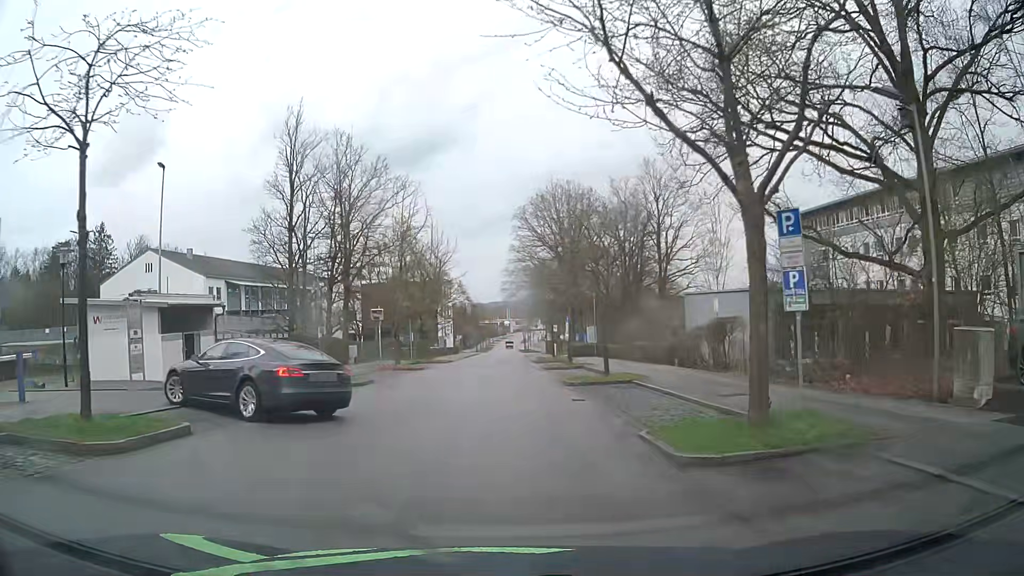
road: residential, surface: asphalt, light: Day
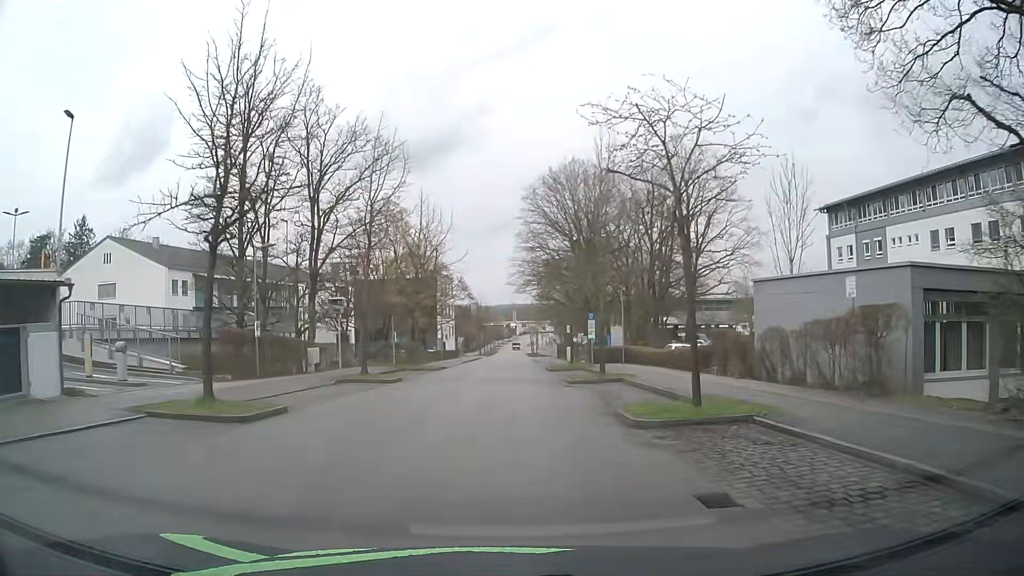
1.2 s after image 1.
(-0.1, +10.4) m; -2°
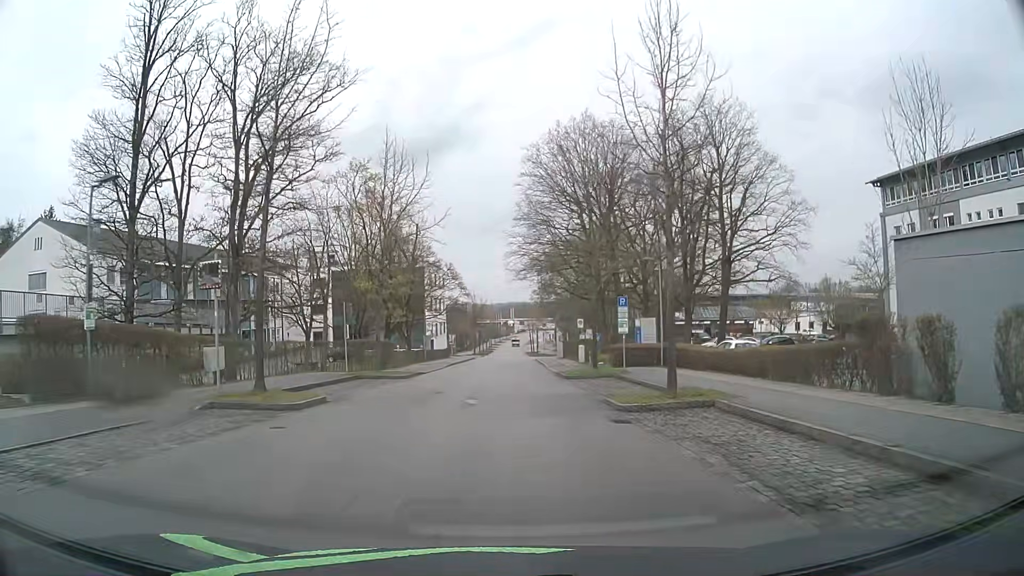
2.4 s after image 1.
(+0.2, +11.7) m; +2°
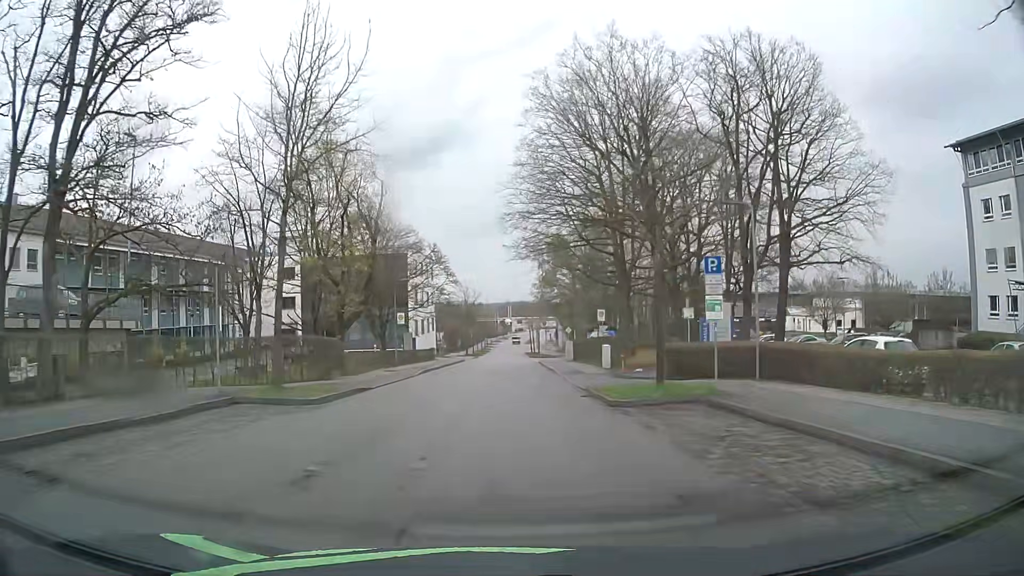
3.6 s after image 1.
(0.0, +13.1) m; 0°
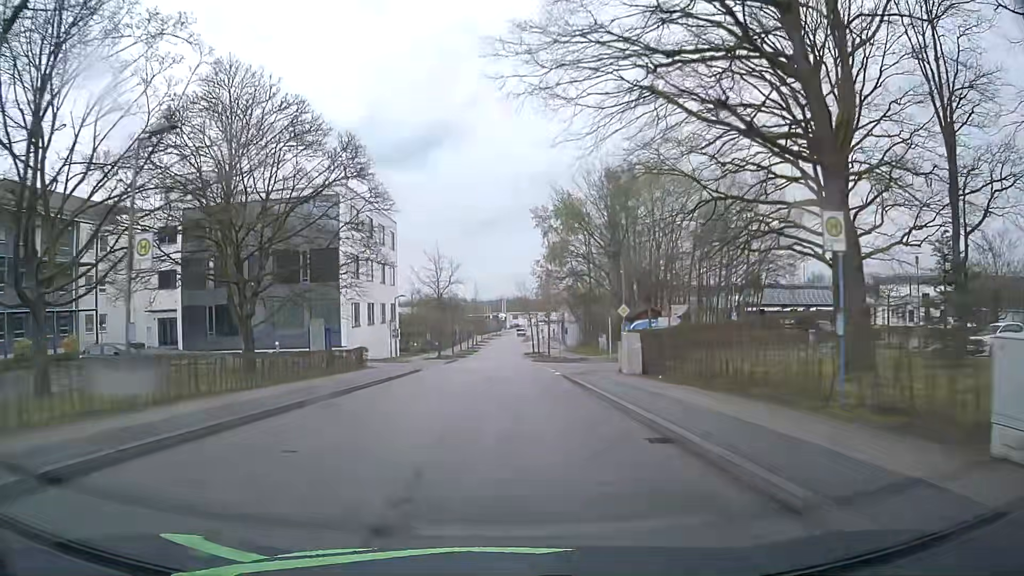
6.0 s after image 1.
(0.0, +29.6) m; -1°
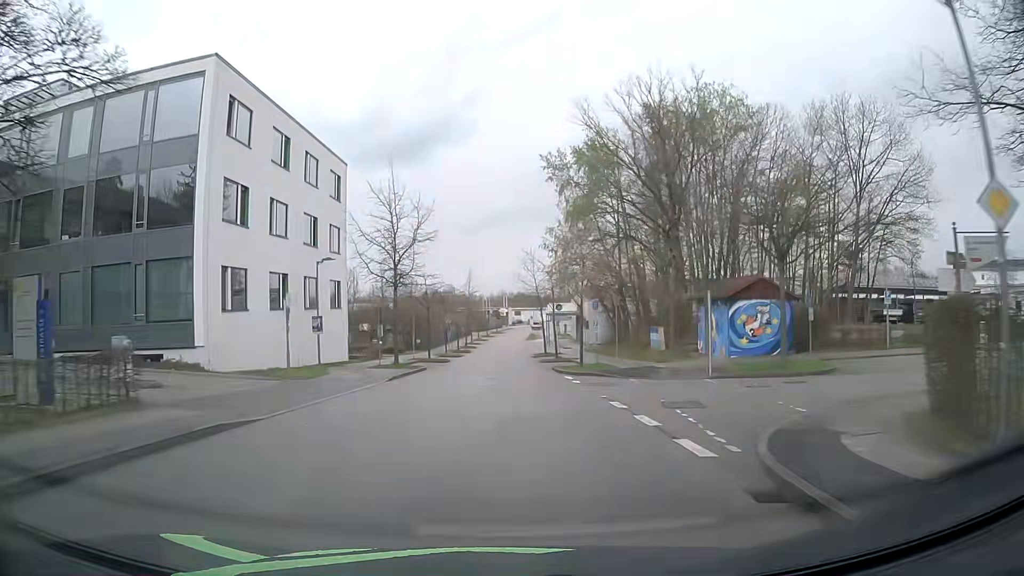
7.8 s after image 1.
(+0.3, +23.0) m; +1°
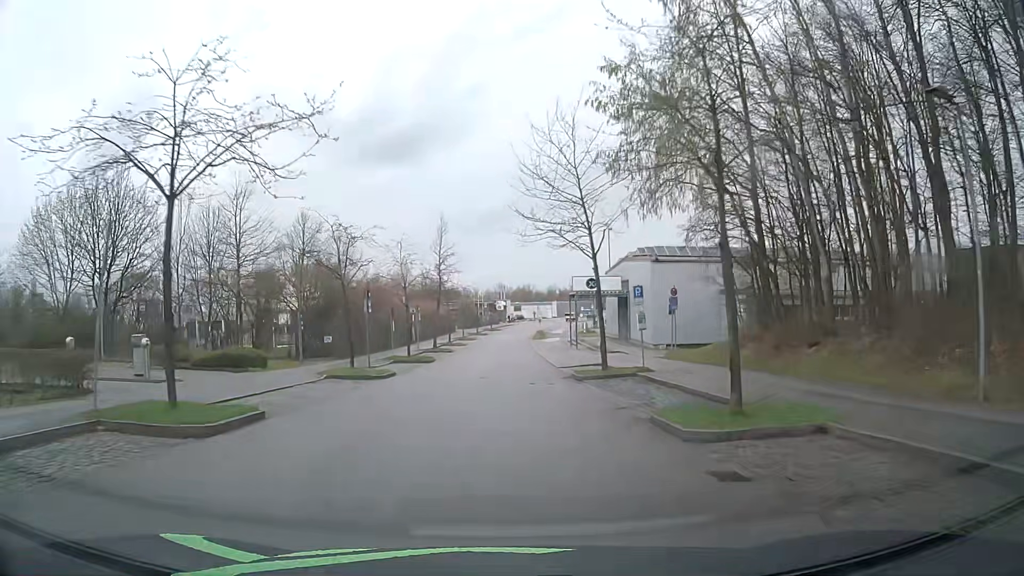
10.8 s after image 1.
(-0.1, +38.0) m; 0°
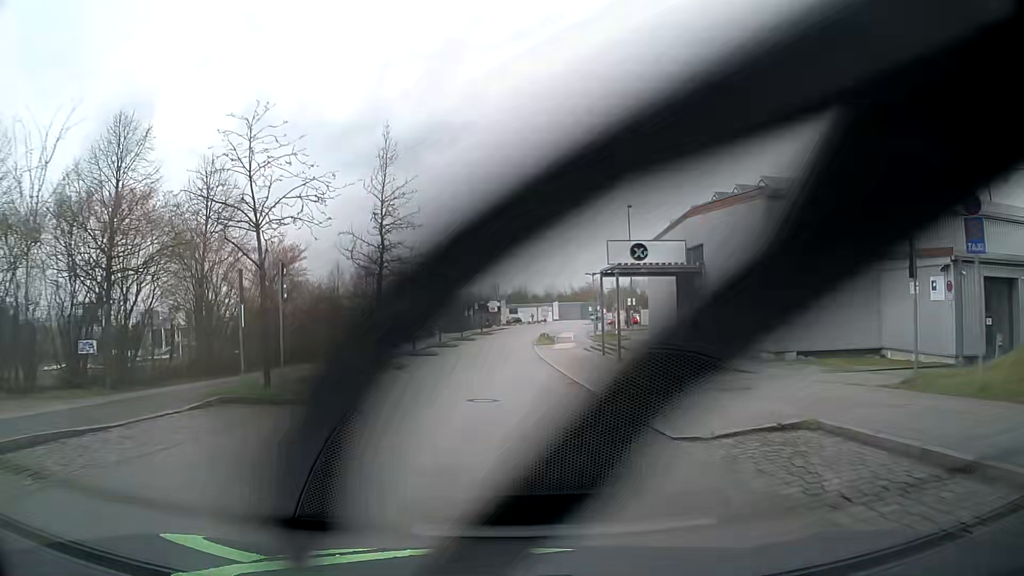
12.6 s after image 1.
(+0.2, +22.7) m; +1°
(0, +10) (0, +20) (0, +30) (0, +40) (0, +50) (0, +60) (+1, +70) (+2, +80) (+3, +90) (+5, +100) m
